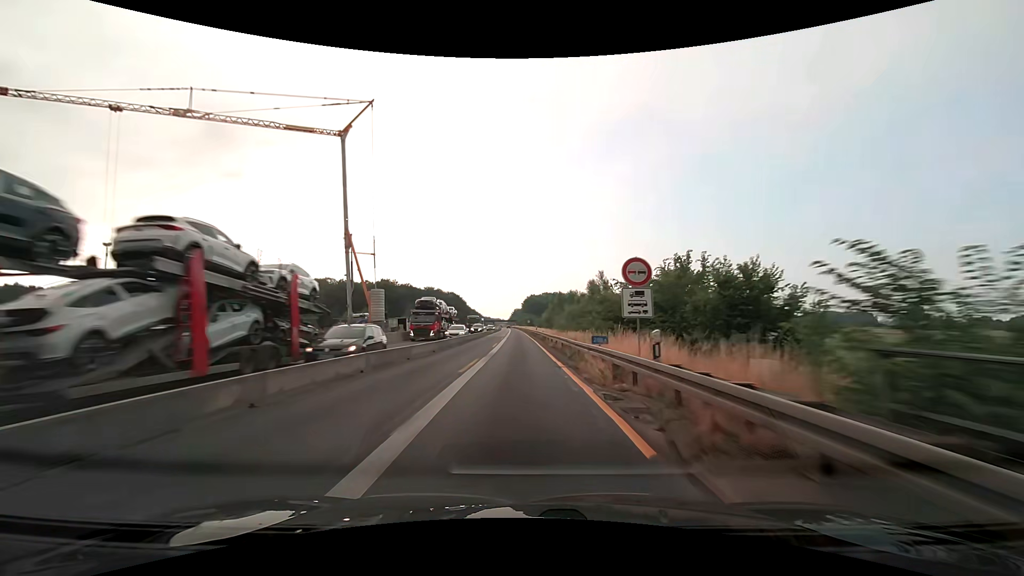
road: motorway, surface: asphalt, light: Day
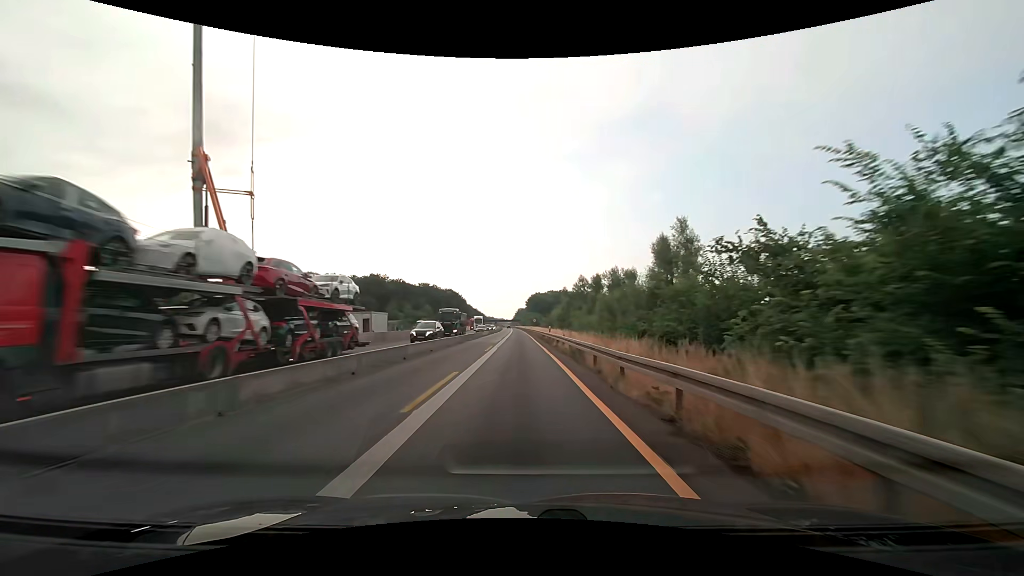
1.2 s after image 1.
(-0.2, +25.1) m; -1°
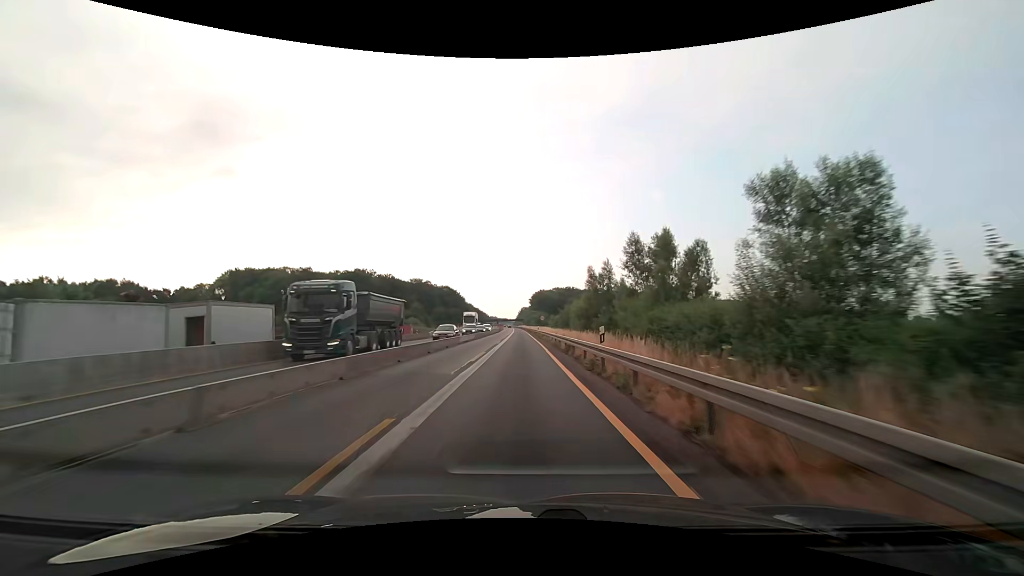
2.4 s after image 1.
(-0.1, +25.1) m; -1°
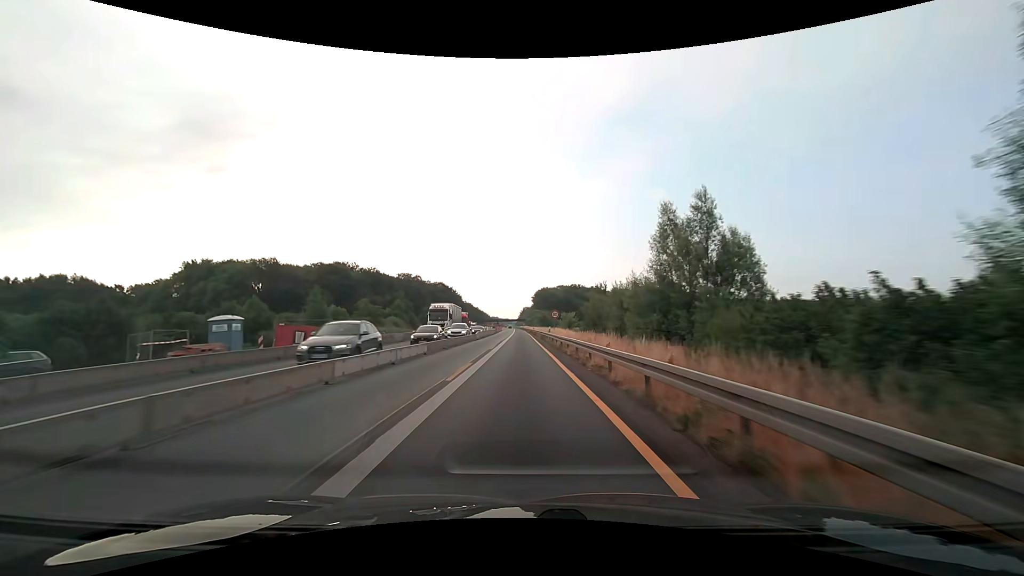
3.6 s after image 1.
(0.0, +25.1) m; 0°
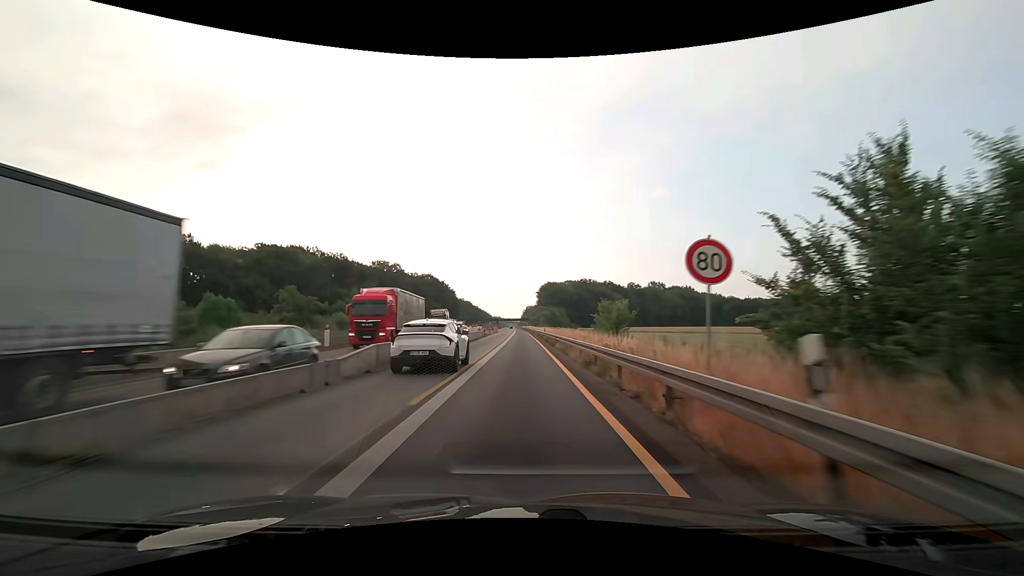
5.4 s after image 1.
(-0.1, +37.6) m; 0°
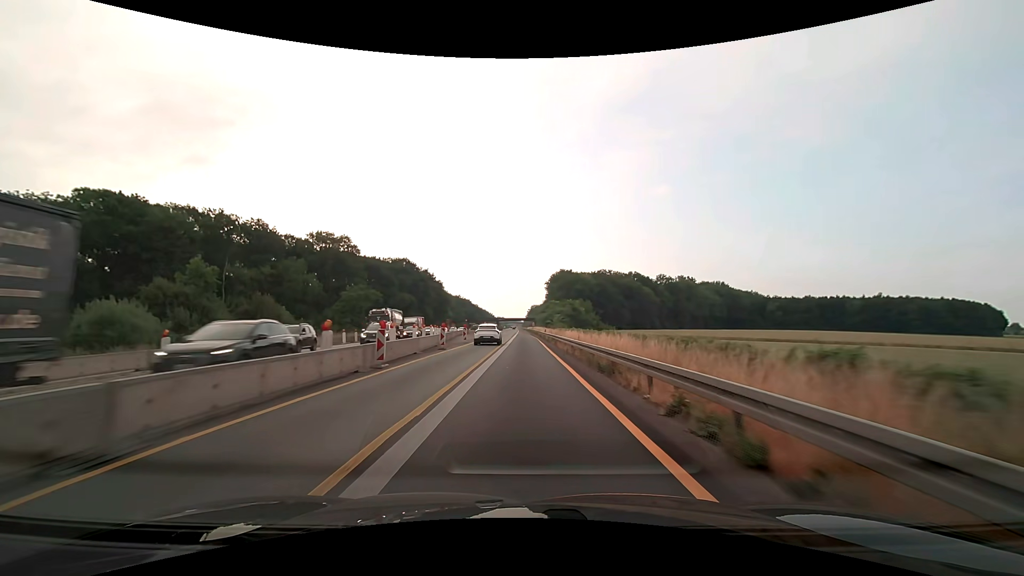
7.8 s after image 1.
(-0.3, +50.1) m; -1°
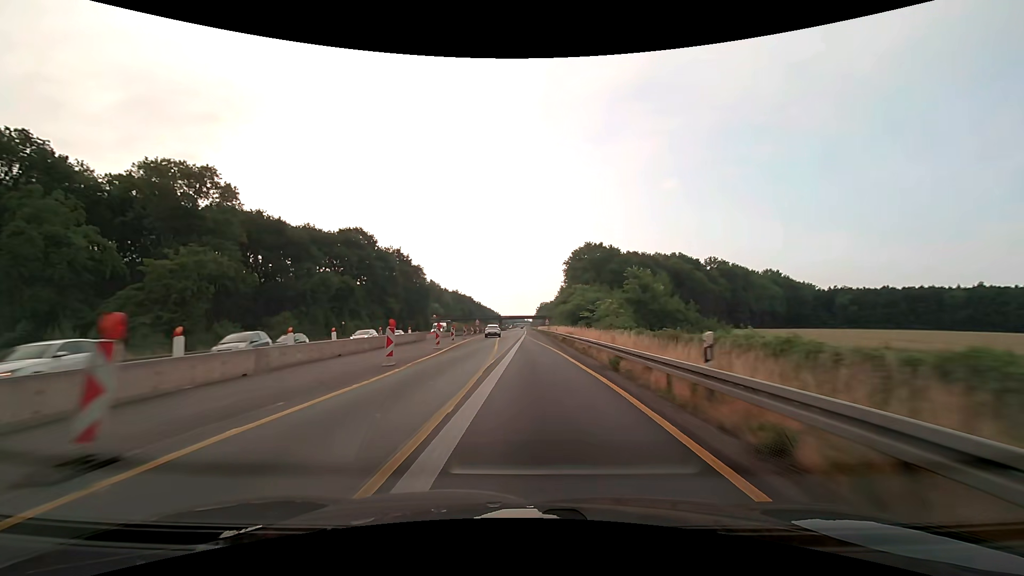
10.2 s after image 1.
(-0.3, +50.2) m; -1°
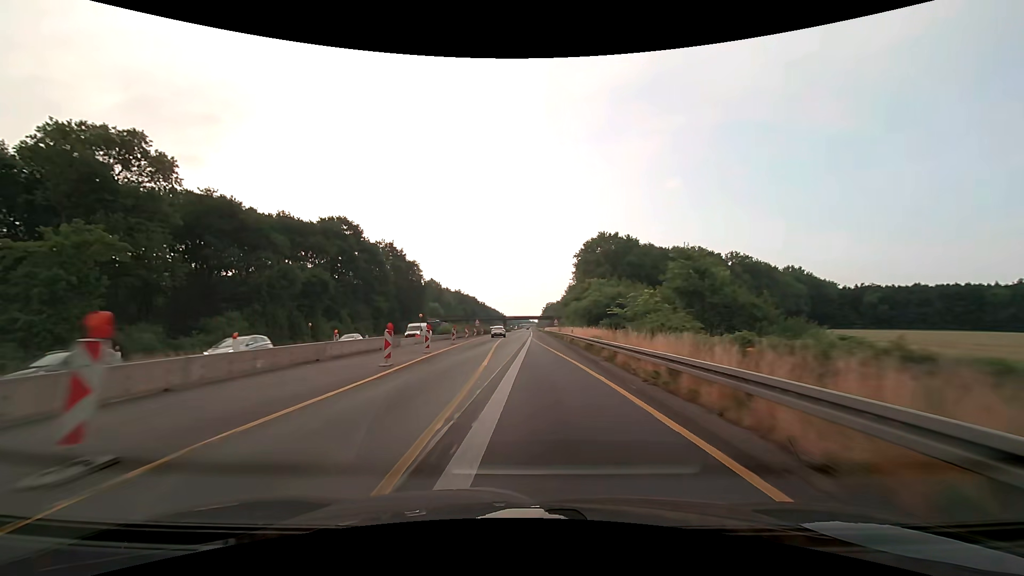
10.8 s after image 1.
(-0.1, +12.6) m; -1°
(0, +10) (0, +20) (0, +30) (-1, +40) (-1, +50) (-1, +60) (-1, +70) (-1, +80) (-1, +90) (-1, +100) m
